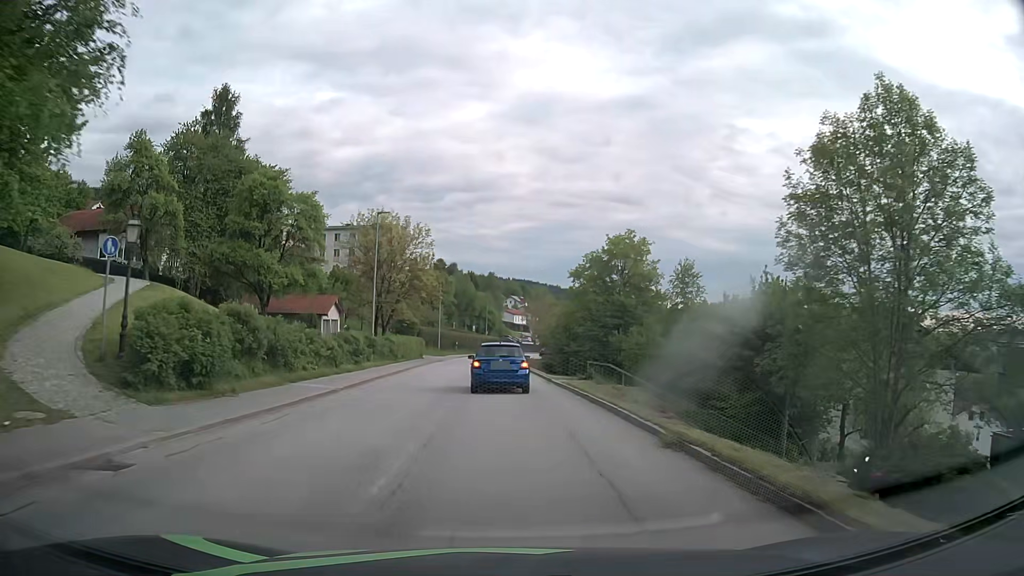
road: tertiary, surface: asphalt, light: Day
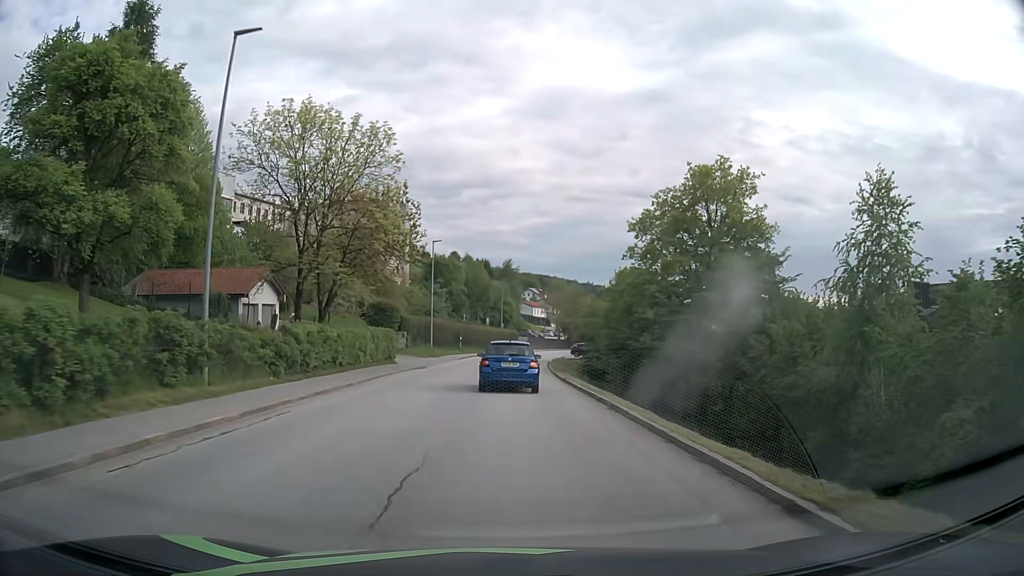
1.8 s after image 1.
(-0.3, +23.4) m; -1°
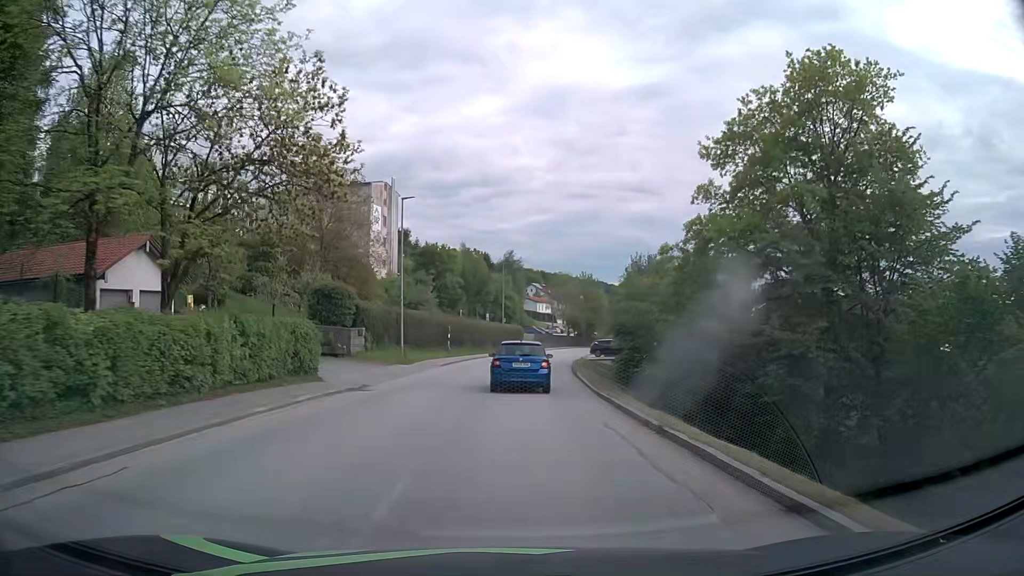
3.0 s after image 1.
(0.0, +15.6) m; 0°
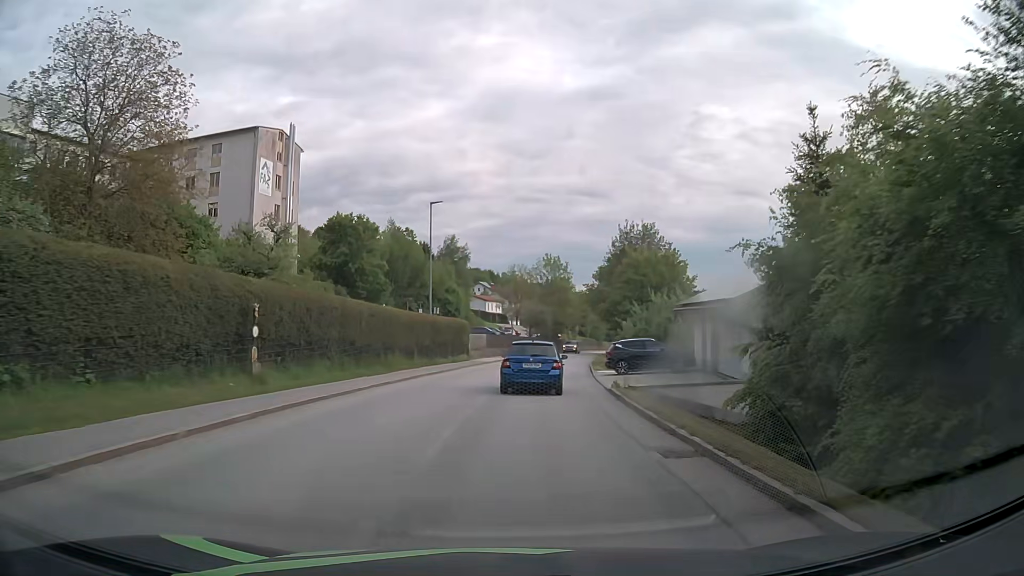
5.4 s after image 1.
(+0.6, +31.7) m; +4°
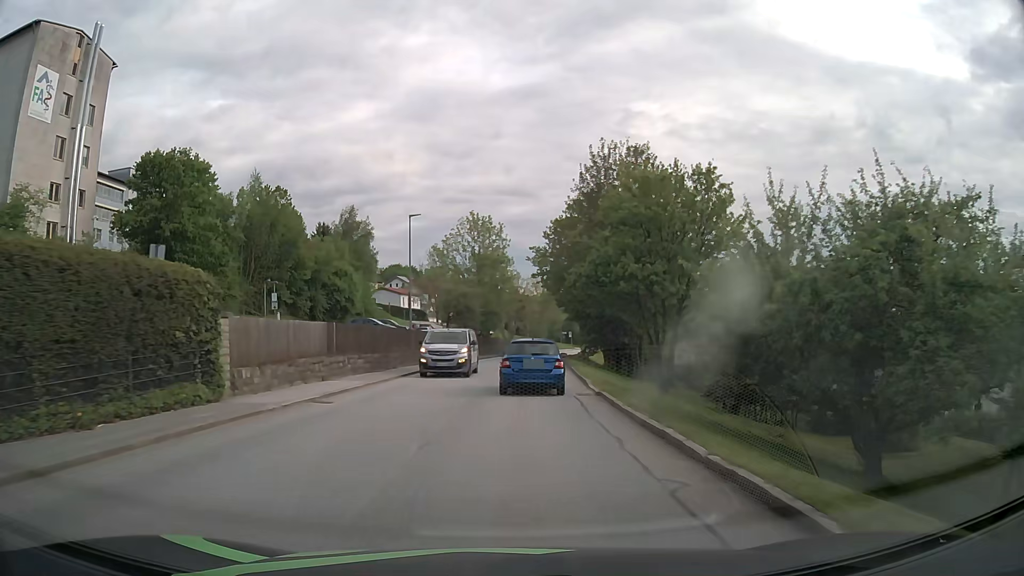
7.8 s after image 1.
(+1.8, +32.0) m; +6°
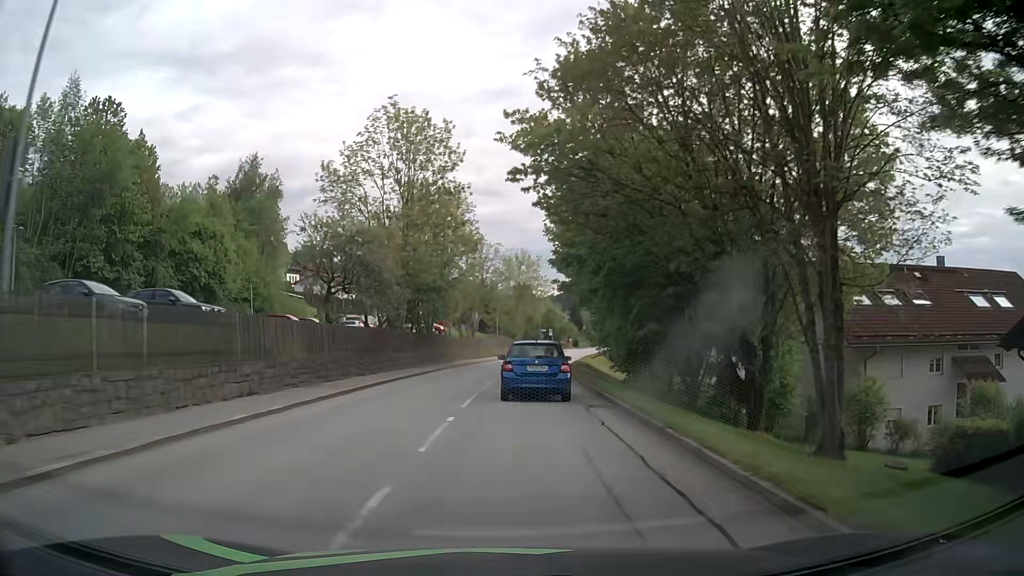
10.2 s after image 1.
(+0.8, +32.3) m; +3°
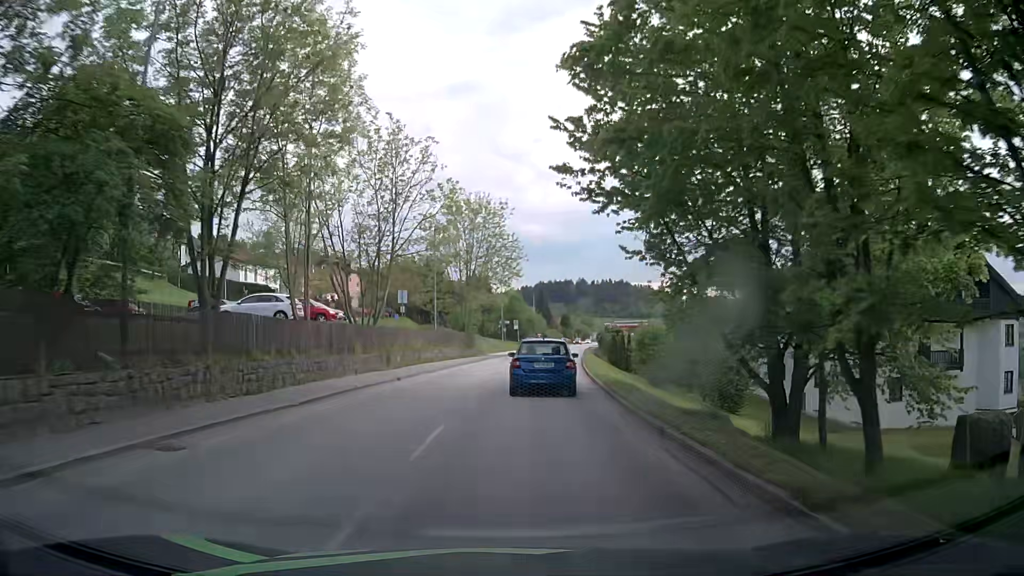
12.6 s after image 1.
(+0.7, +30.5) m; +2°
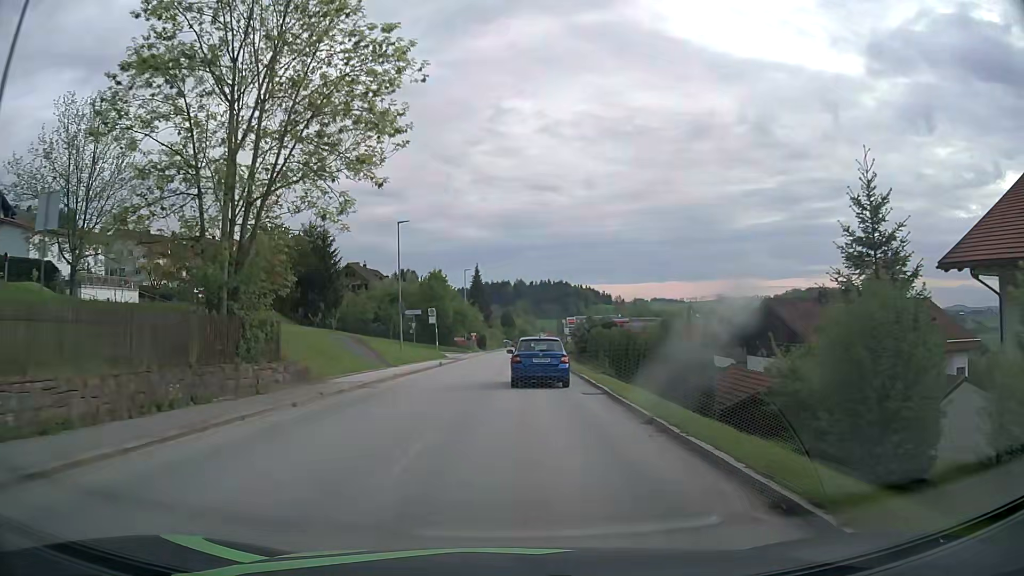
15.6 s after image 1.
(+2.7, +37.4) m; +6°
(0, +10) (0, +20) (+1, +30) (+1, +40) (+1, +50) (+2, +60) (+2, +70) (+3, +80) (+3, +90) (+4, +100) m
